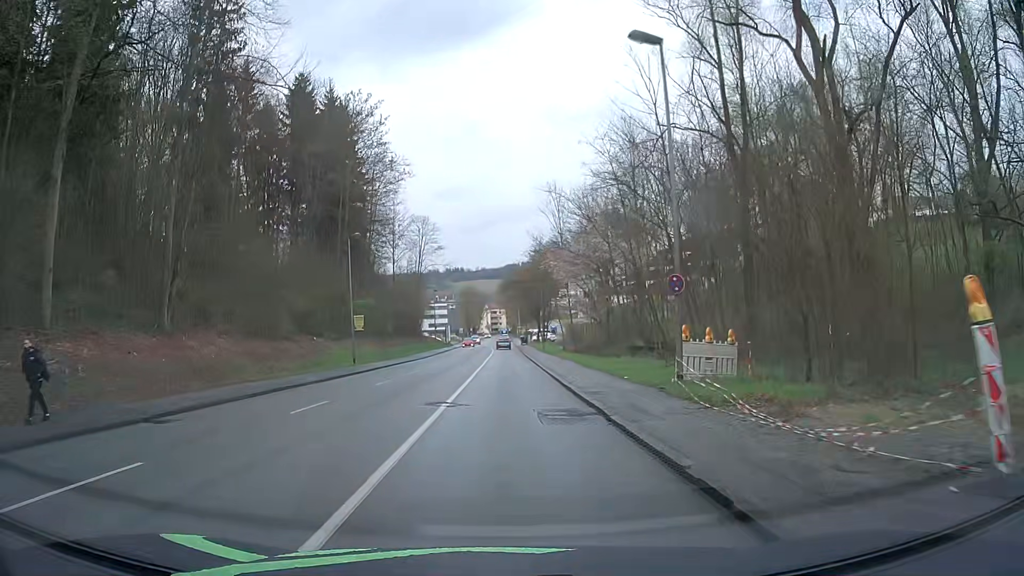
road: tertiary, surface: asphalt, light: Day
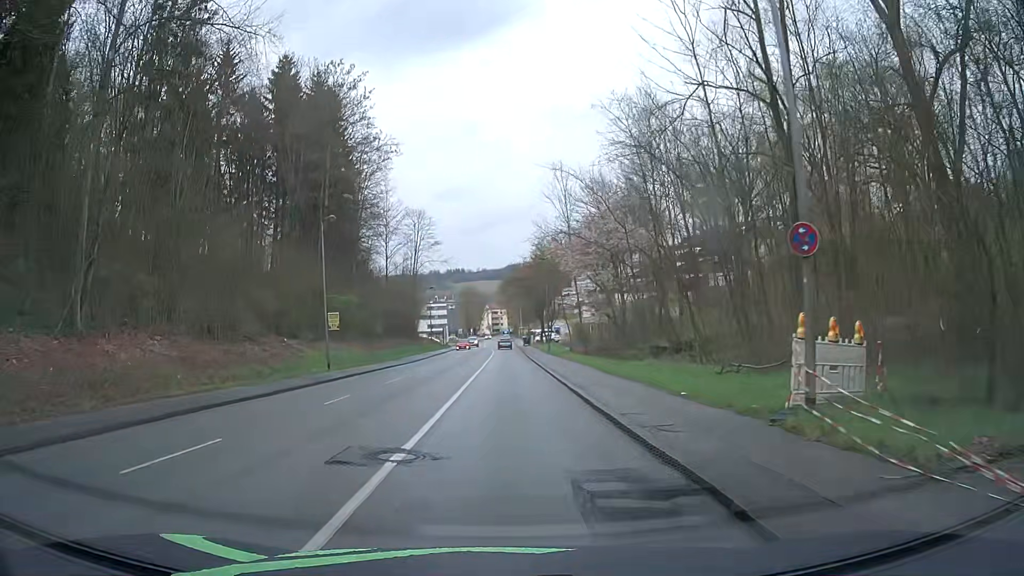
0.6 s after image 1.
(0.0, +6.6) m; 0°
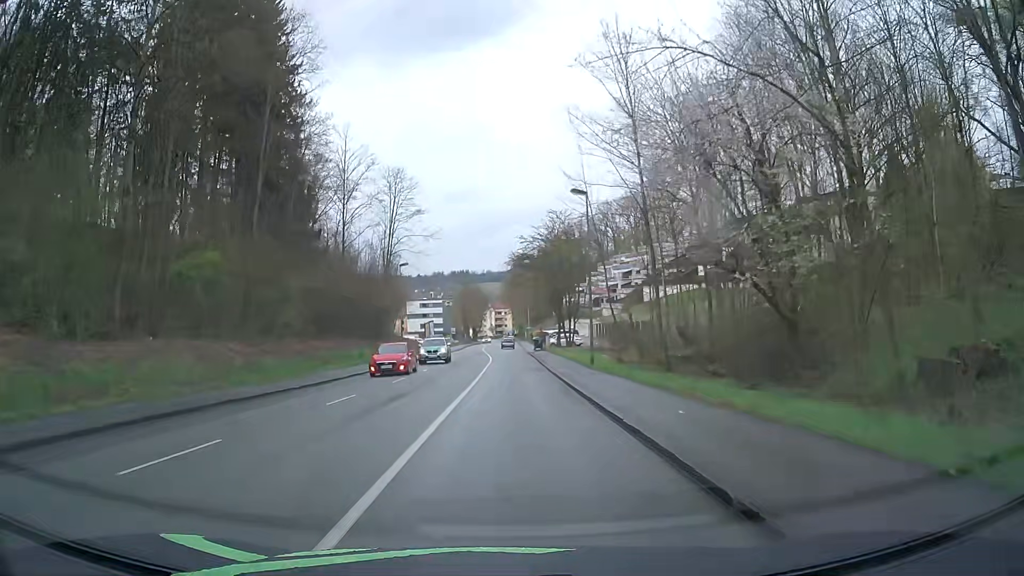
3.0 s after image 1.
(-0.2, +27.2) m; 0°
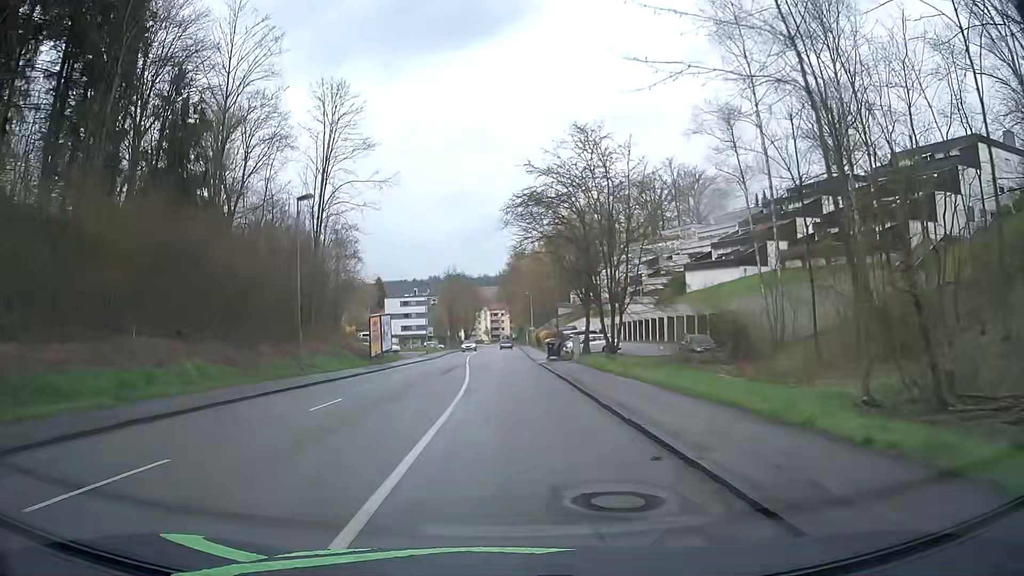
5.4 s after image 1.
(-0.3, +29.1) m; 0°
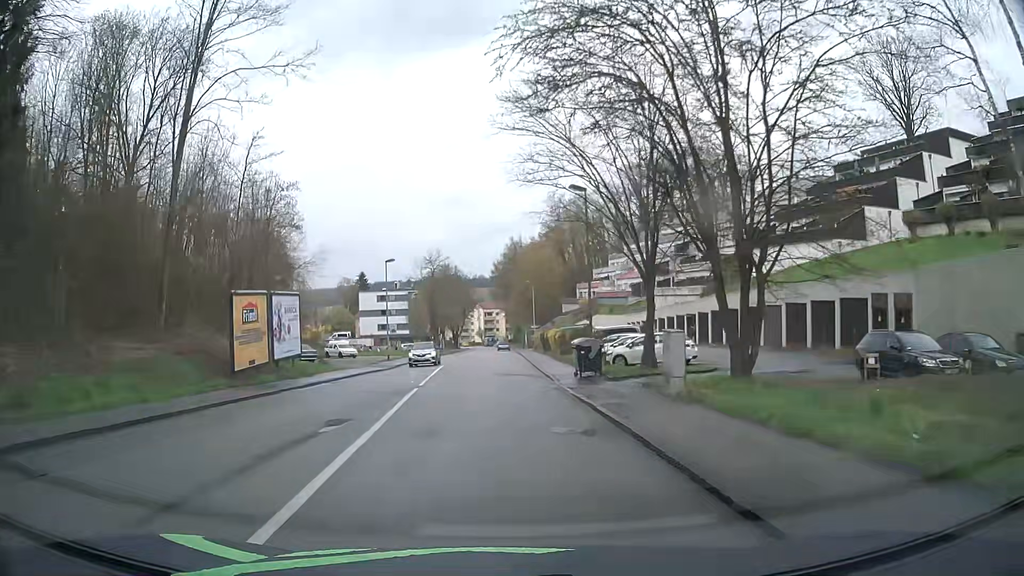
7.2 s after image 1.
(-0.1, +22.9) m; 0°
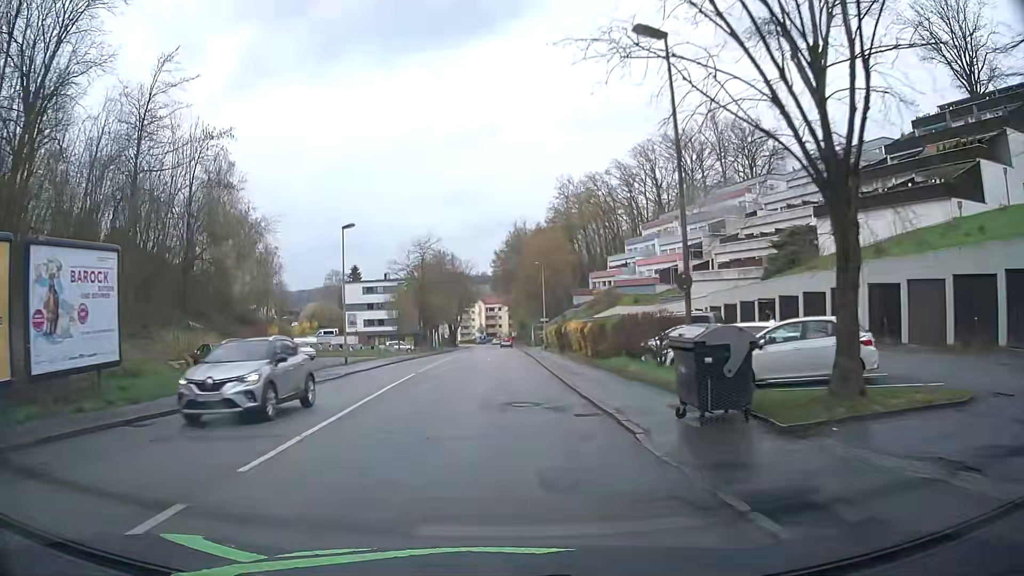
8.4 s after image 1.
(0.0, +15.7) m; -1°
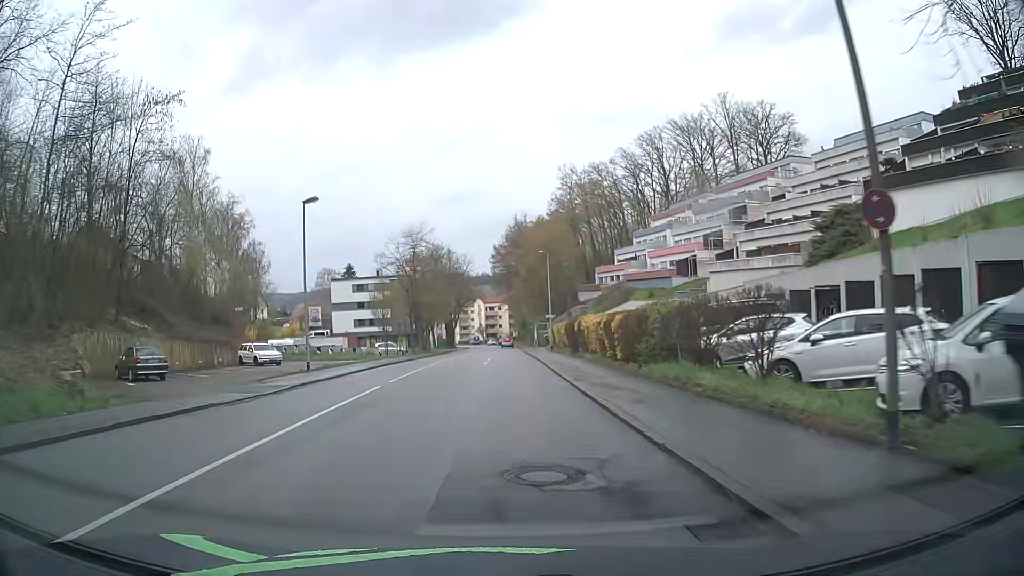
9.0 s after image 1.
(+0.1, +7.9) m; +1°
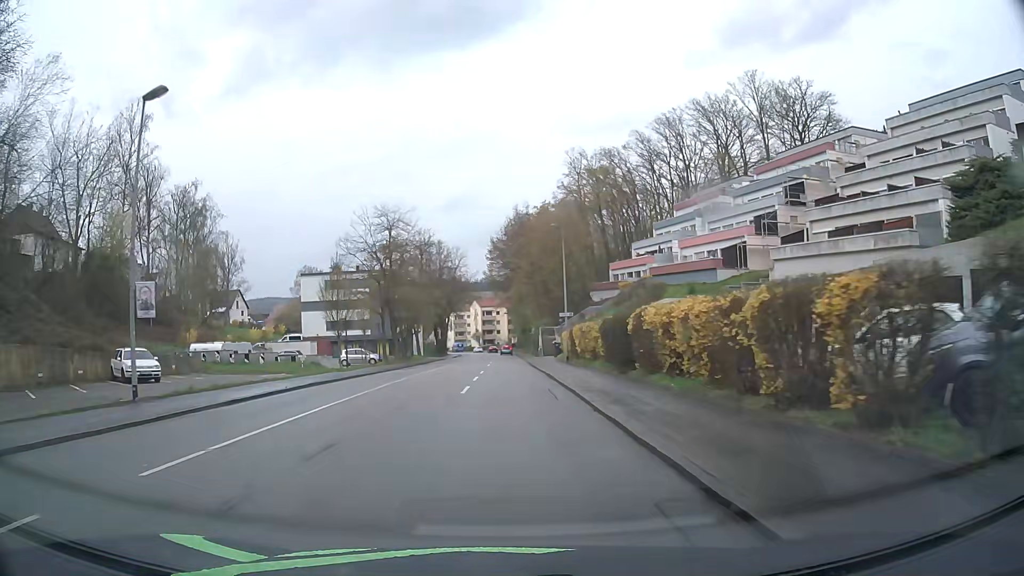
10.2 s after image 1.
(-0.1, +15.8) m; 0°
(0, +10) (0, +20) (0, +30) (0, +40) (0, +50) (0, +60) (0, +70) (0, +80) (0, +90) (0, +100) m
